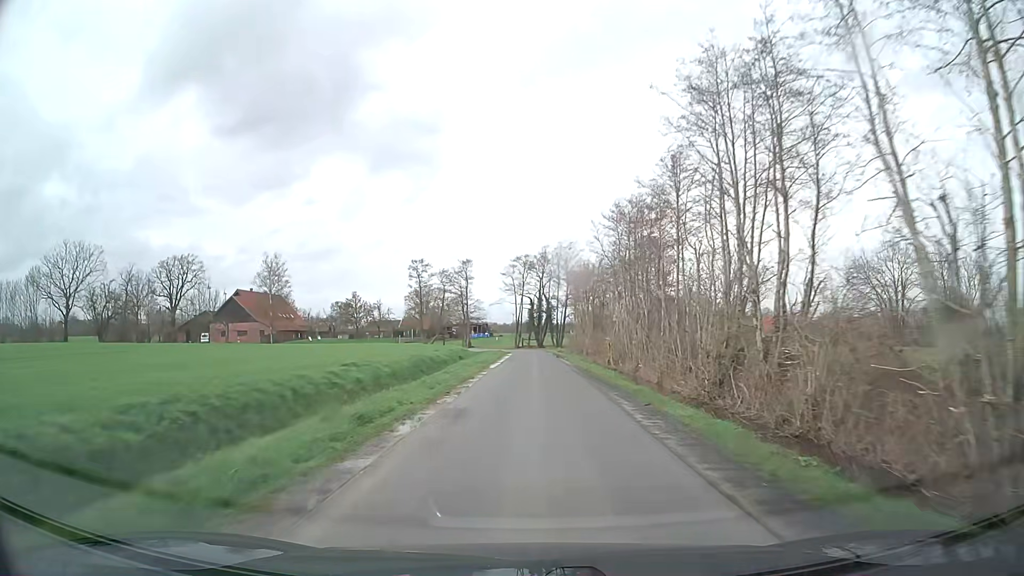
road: unclassified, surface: asphalt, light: Day
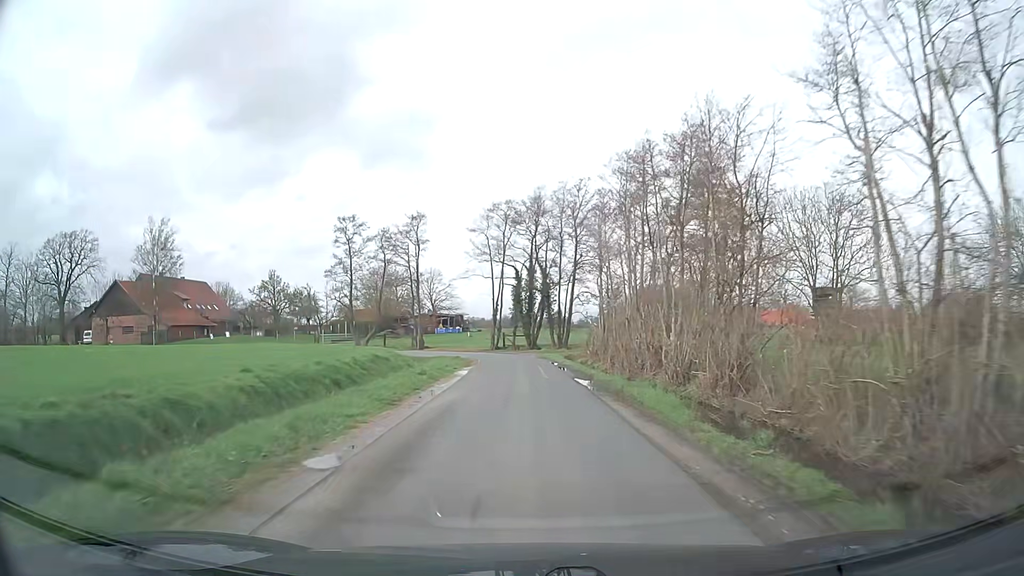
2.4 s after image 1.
(+0.3, +33.2) m; +1°
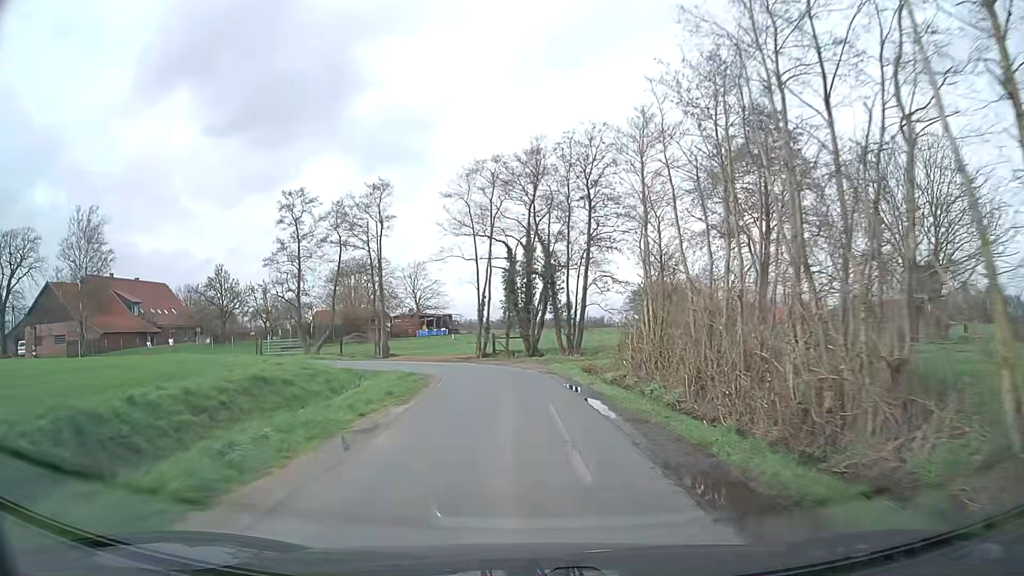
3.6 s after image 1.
(0.0, +14.4) m; 0°
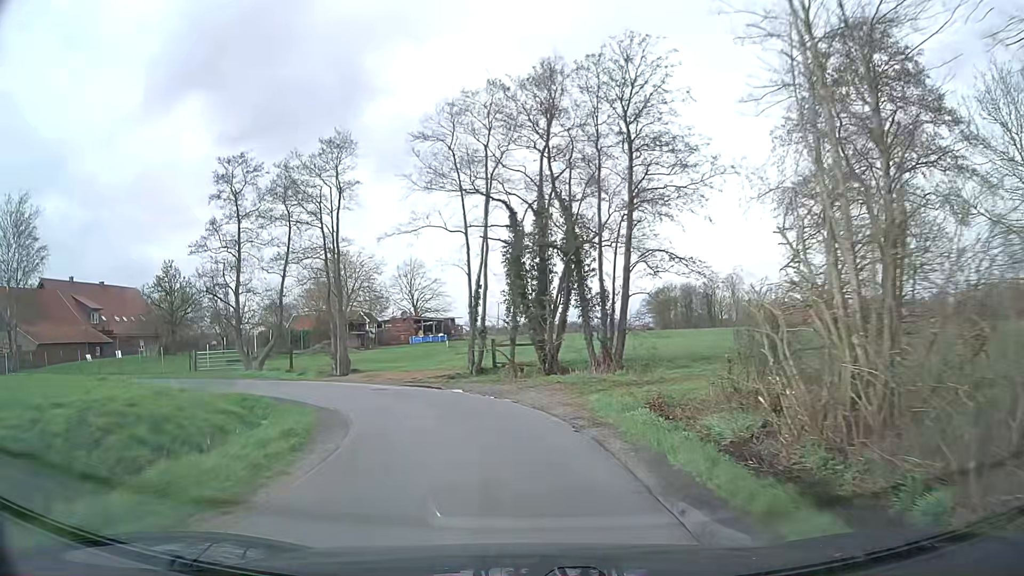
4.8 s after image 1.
(0.0, +12.9) m; -1°
